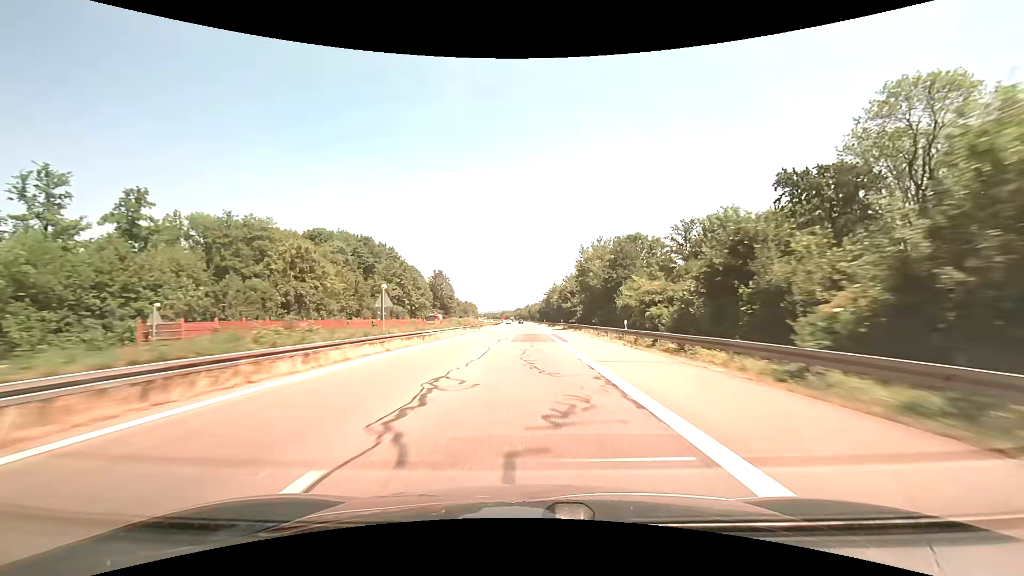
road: motorway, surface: asphalt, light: Day
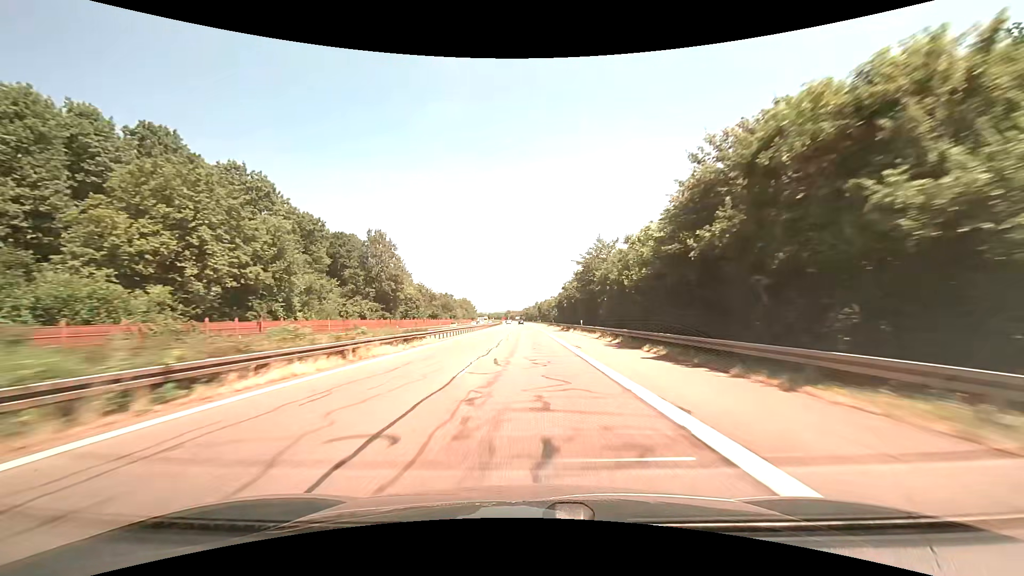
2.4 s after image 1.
(-0.6, +78.0) m; -1°
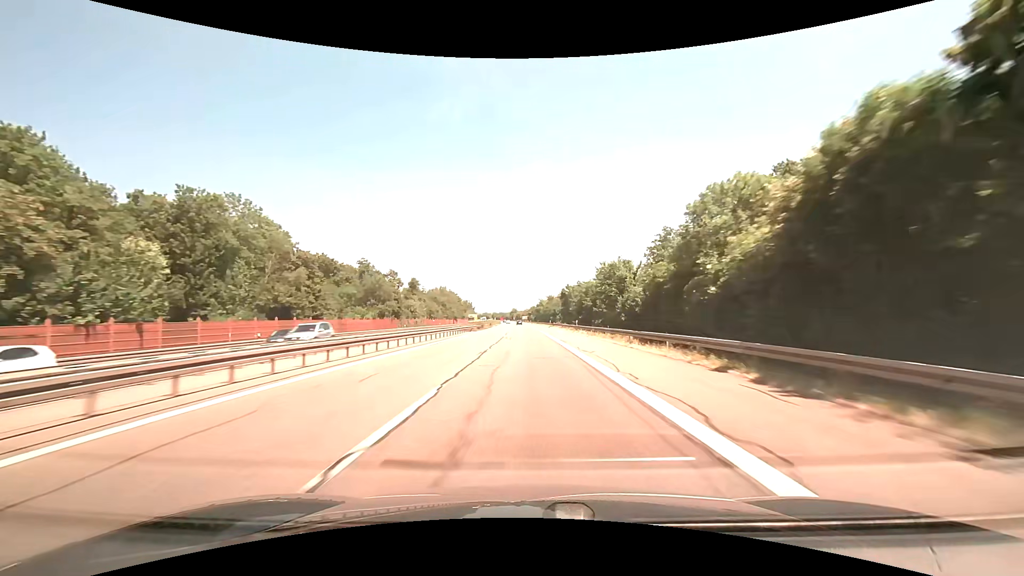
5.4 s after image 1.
(-0.8, +97.3) m; -1°
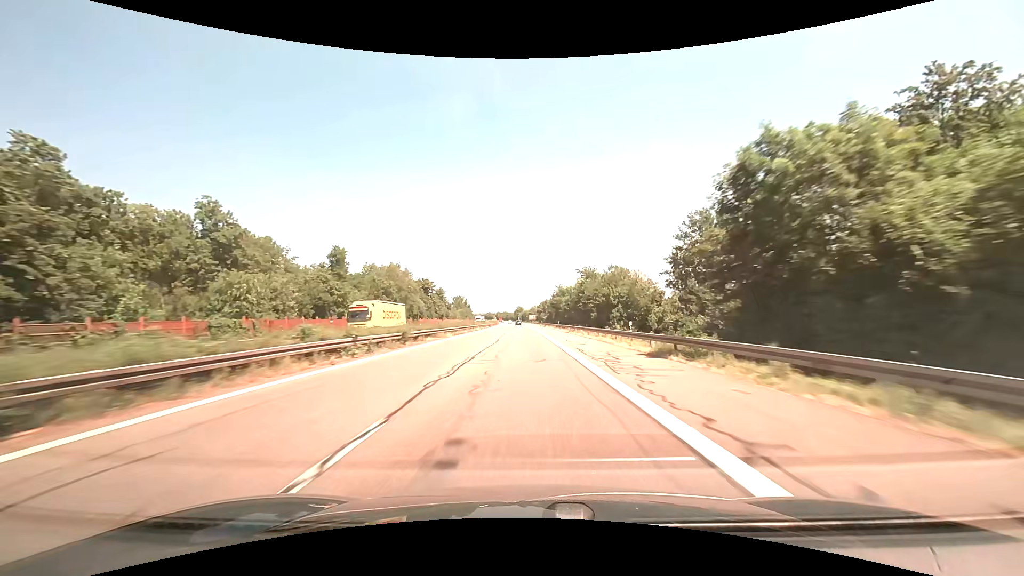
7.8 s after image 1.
(-0.6, +77.9) m; -1°
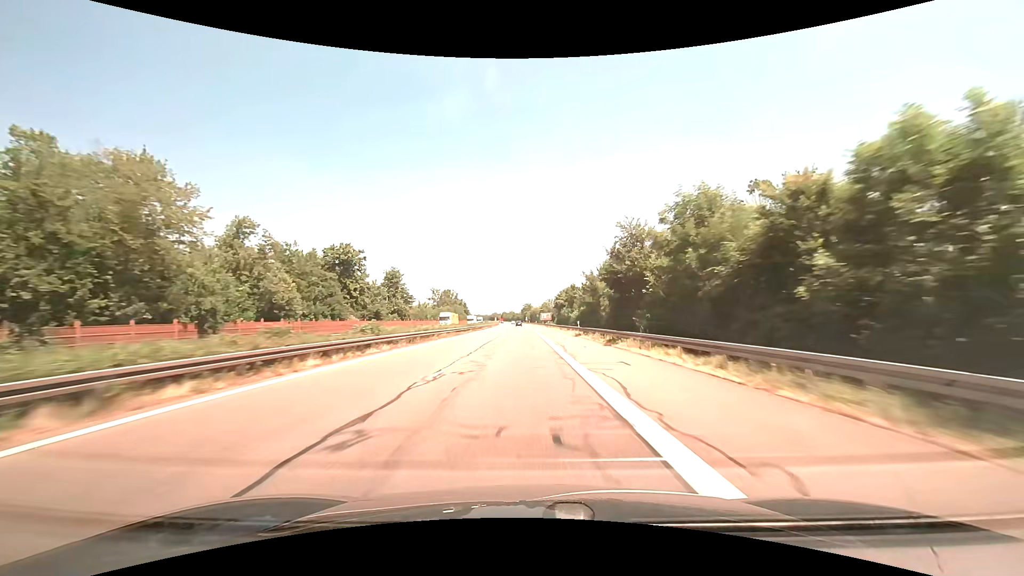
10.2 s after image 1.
(-0.6, +77.9) m; -1°
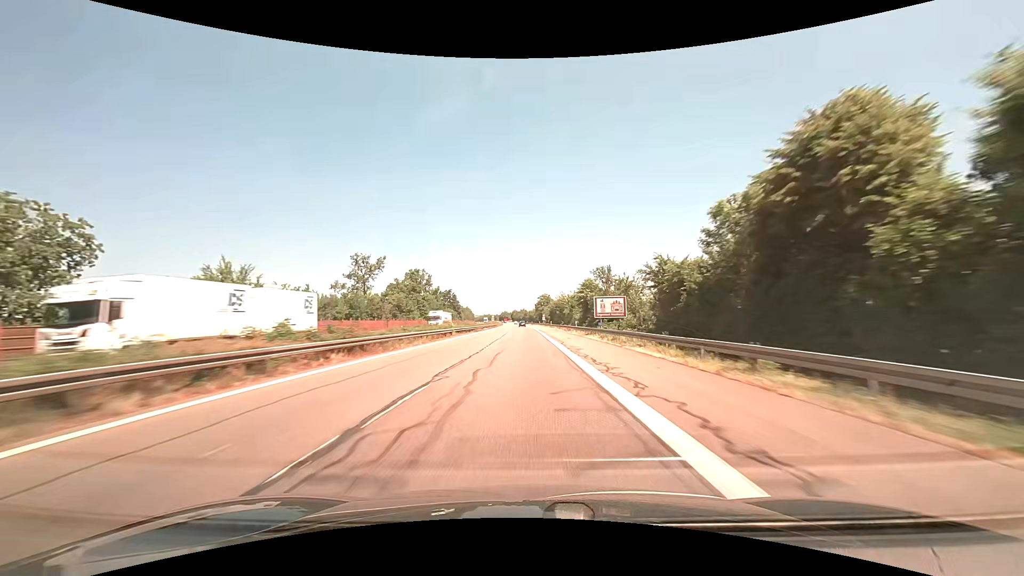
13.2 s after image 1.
(-1.4, +97.4) m; -2°
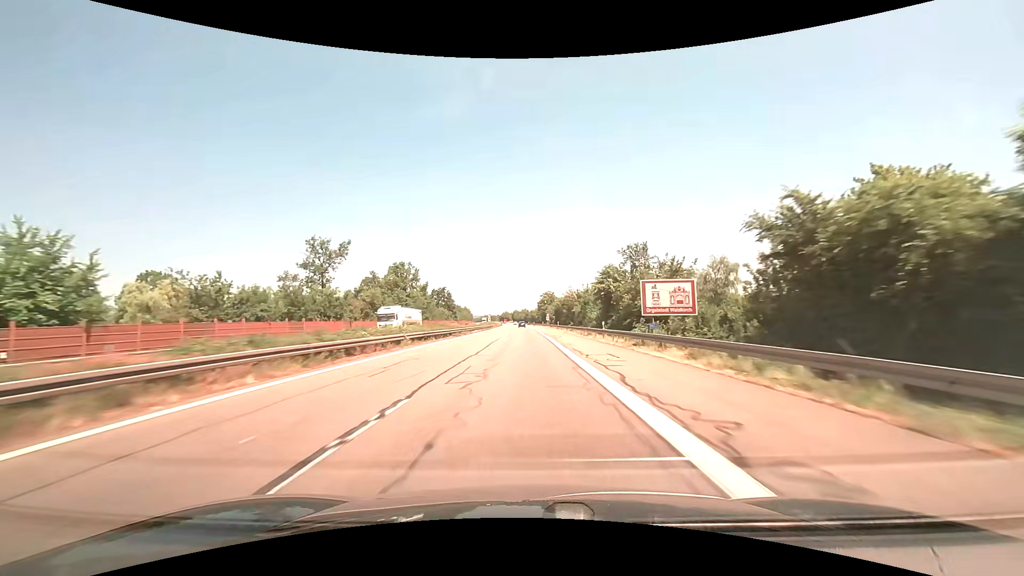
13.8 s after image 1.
(0.0, +19.5) m; 0°
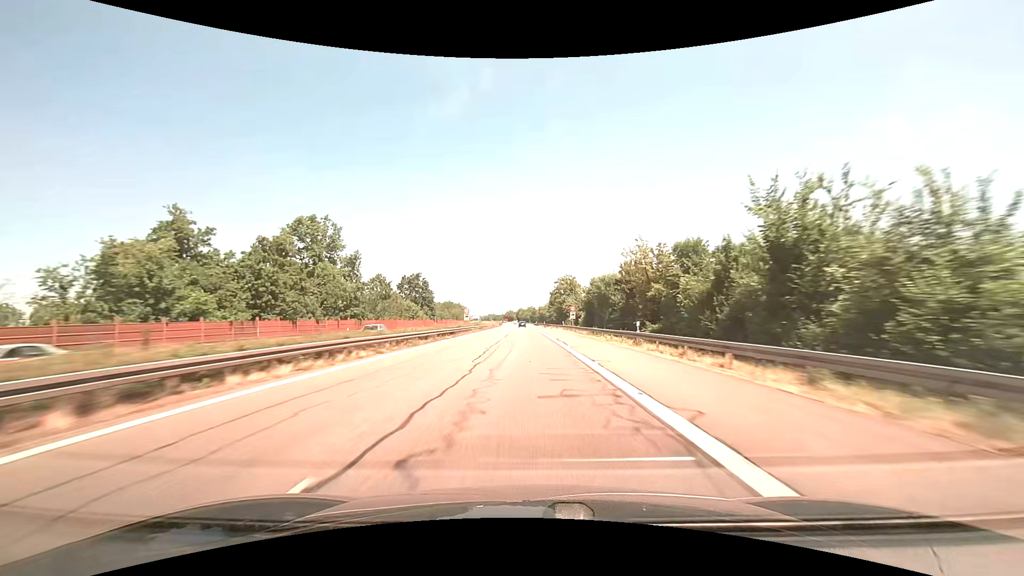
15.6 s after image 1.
(-0.4, +58.5) m; -1°
(0, +10) (0, +20) (0, +30) (0, +40) (0, +50) (0, +60) (-1, +70) (-1, +80) (-1, +90) (-1, +100) m
